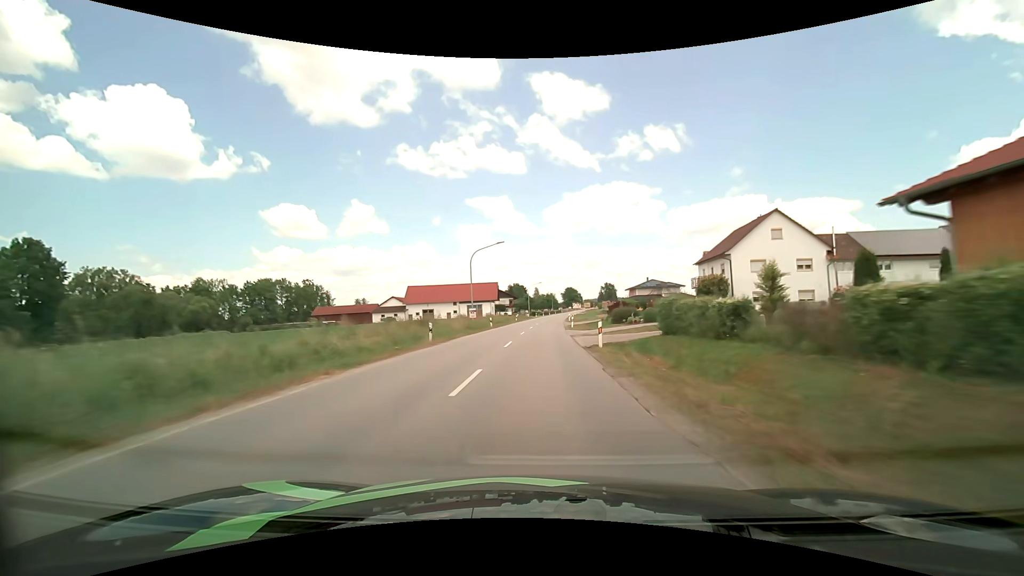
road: secondary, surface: asphalt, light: Day
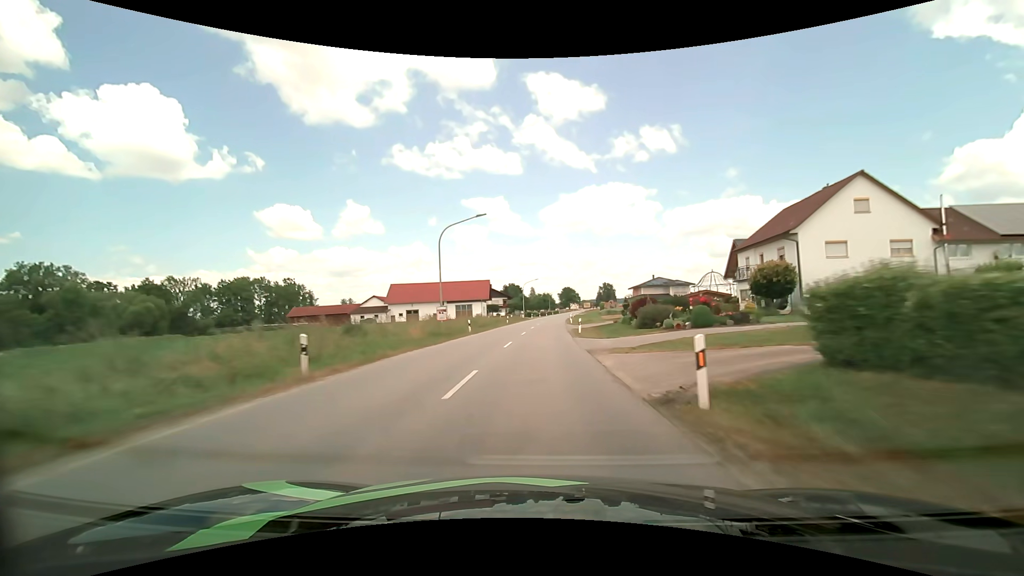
(0.0, +12.4) m; 0°
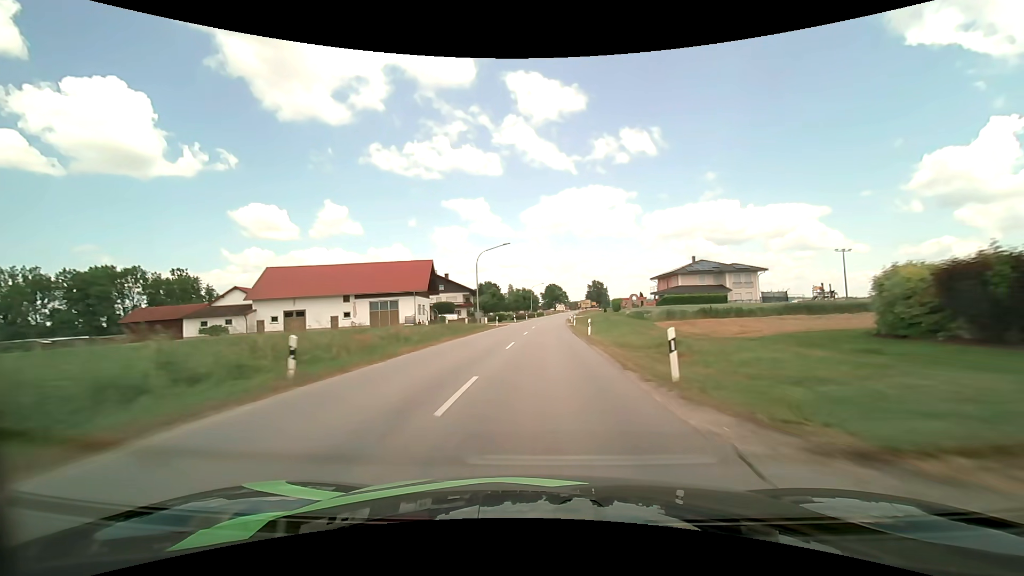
(+0.9, +49.3) m; +2°
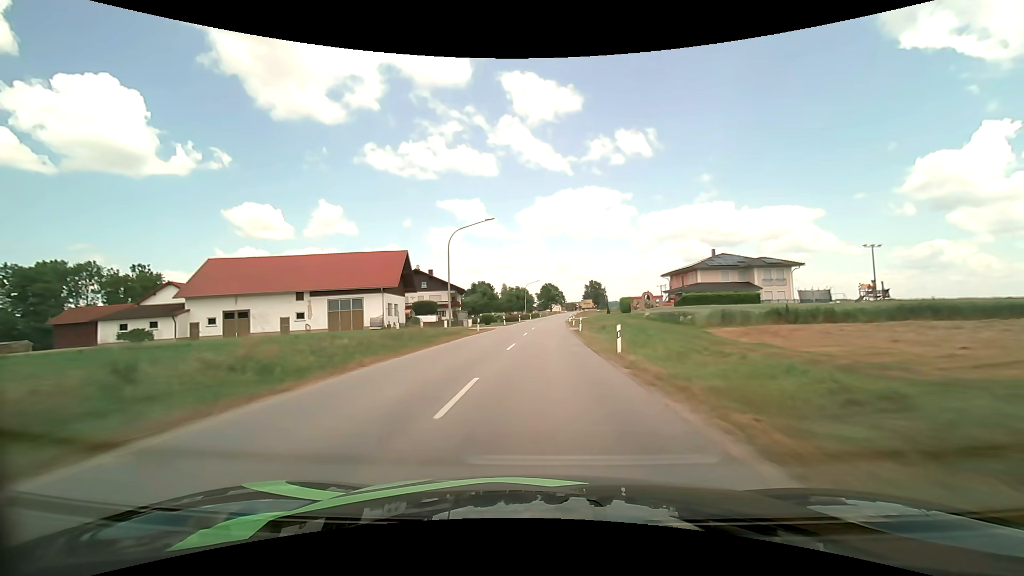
(+0.1, +12.0) m; 0°
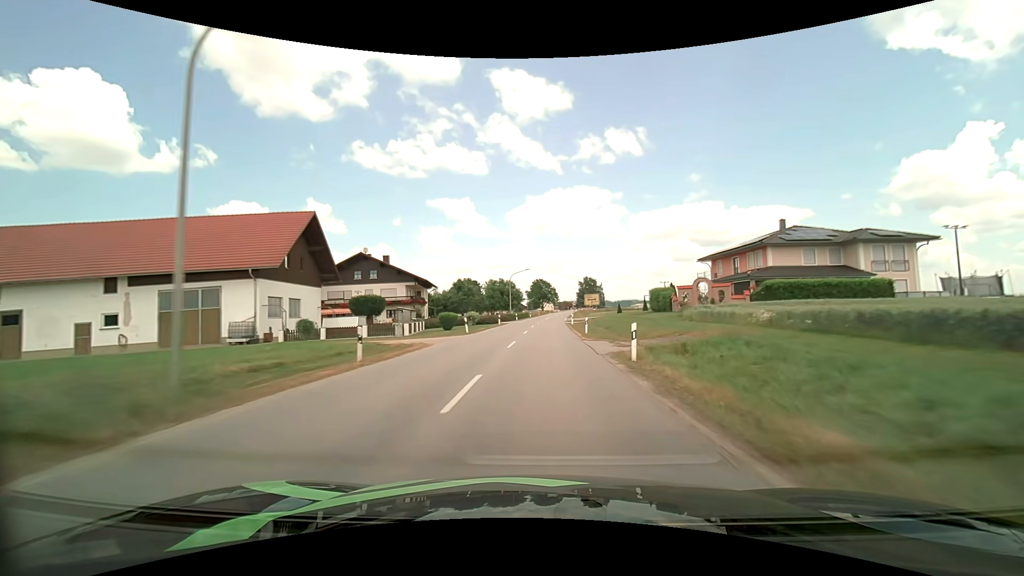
(+0.3, +23.7) m; +1°
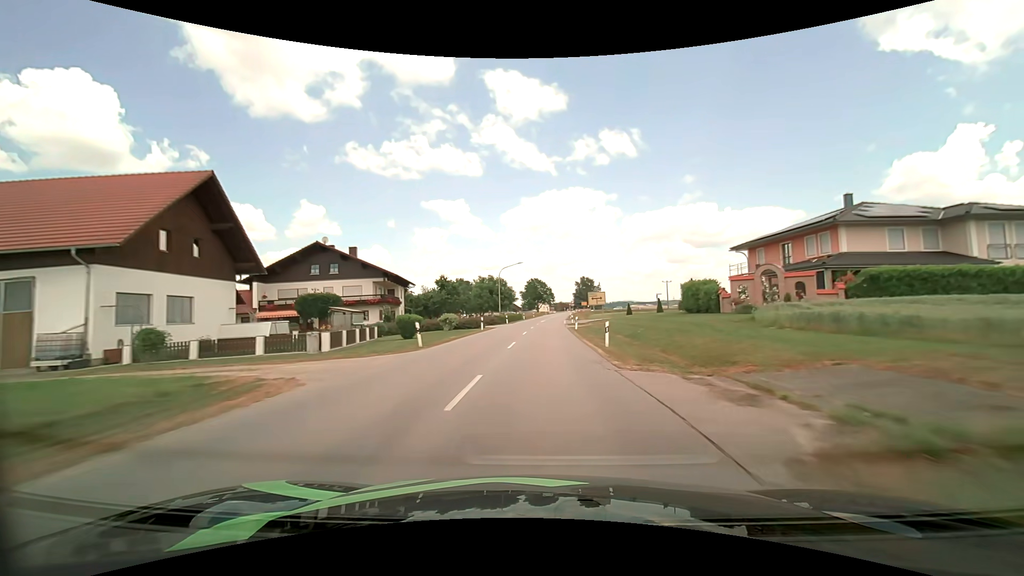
(+0.1, +11.7) m; +1°
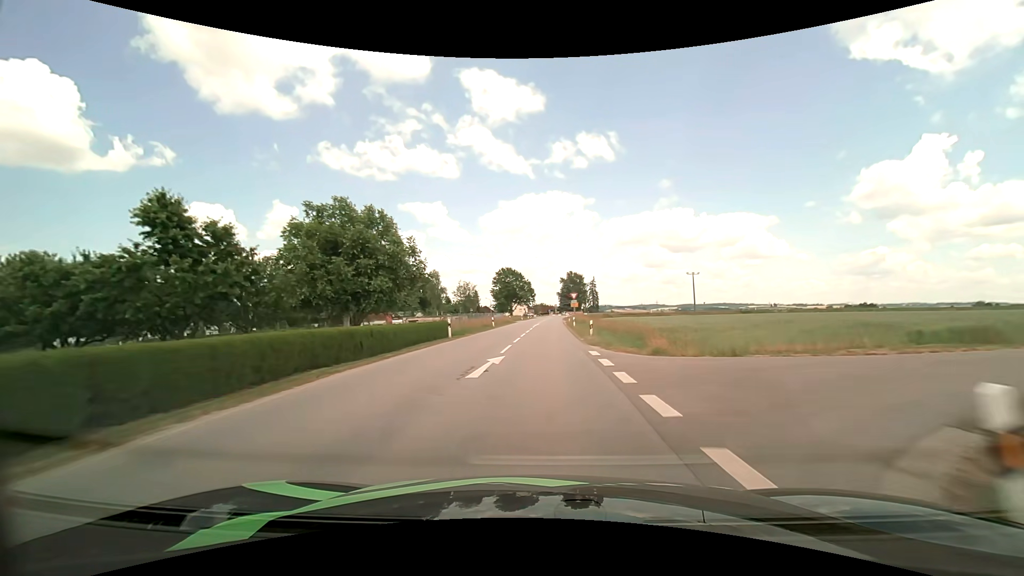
(+1.2, +56.4) m; +2°
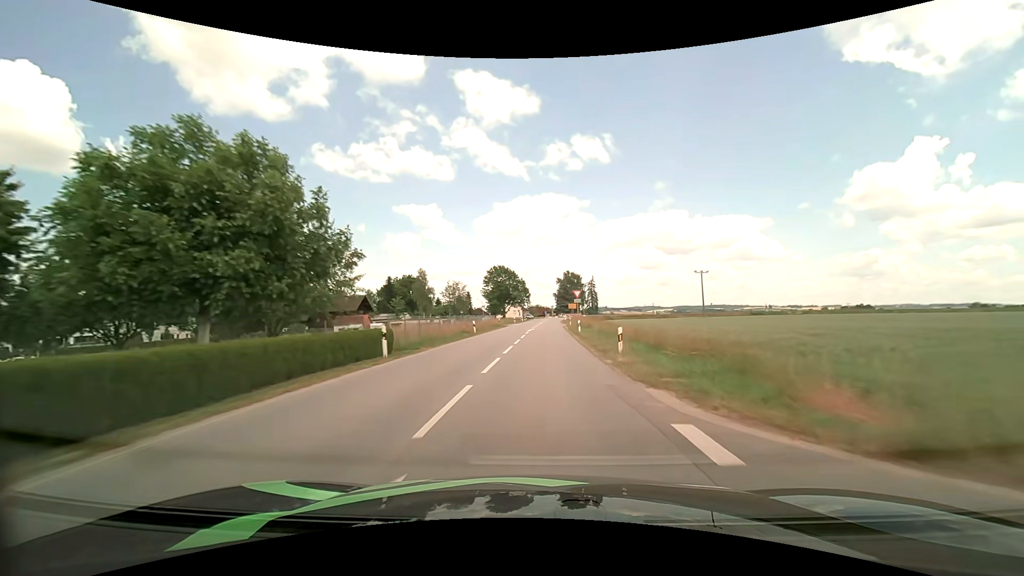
(0.0, +11.0) m; +1°
(0, +10) (0, +20) (0, +30) (+1, +40) (+1, +50) (+1, +60) (+2, +70) (+2, +80) (+3, +90) (+3, +100) m
